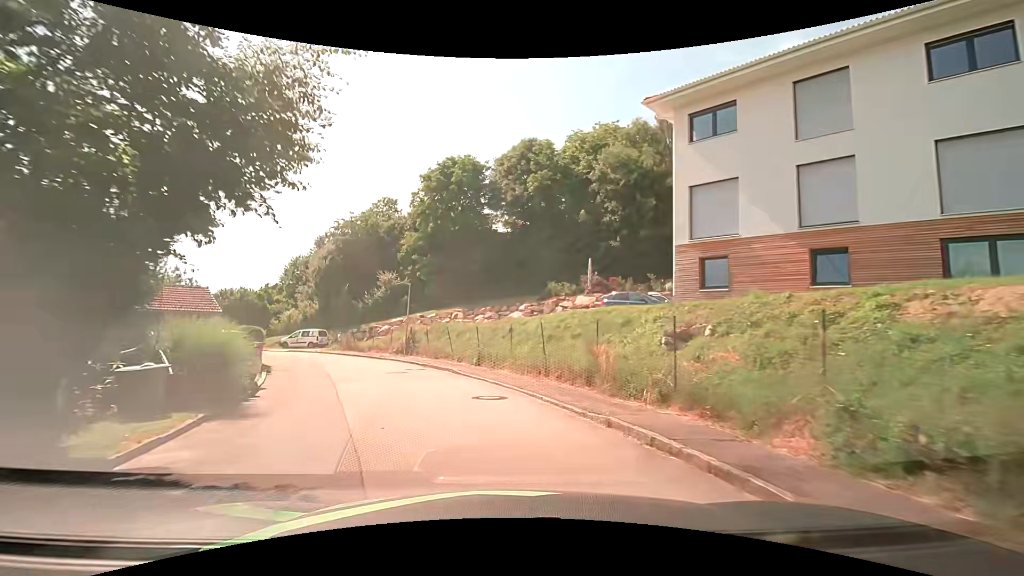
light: Day
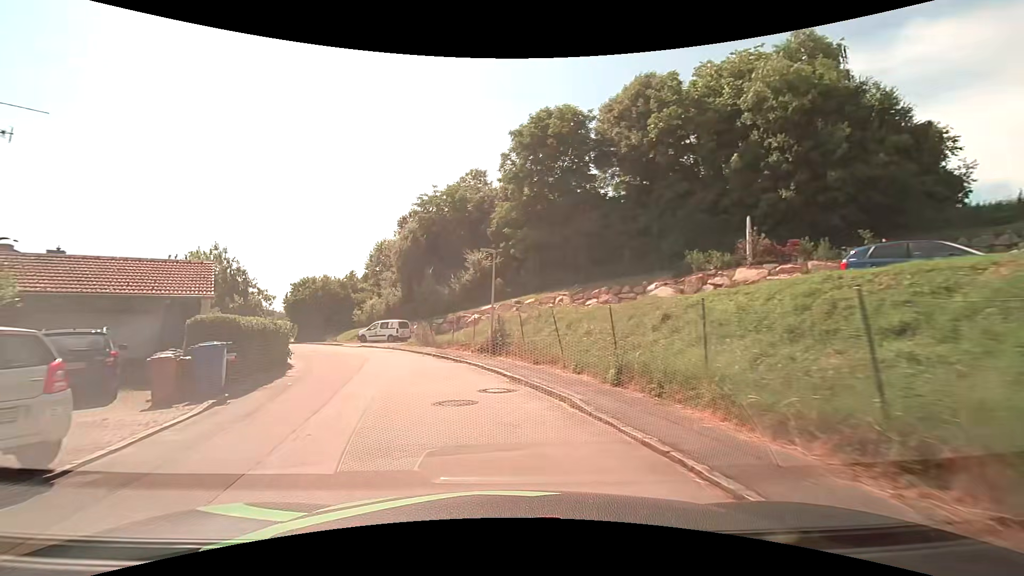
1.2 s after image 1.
(-0.8, +9.8) m; -12°
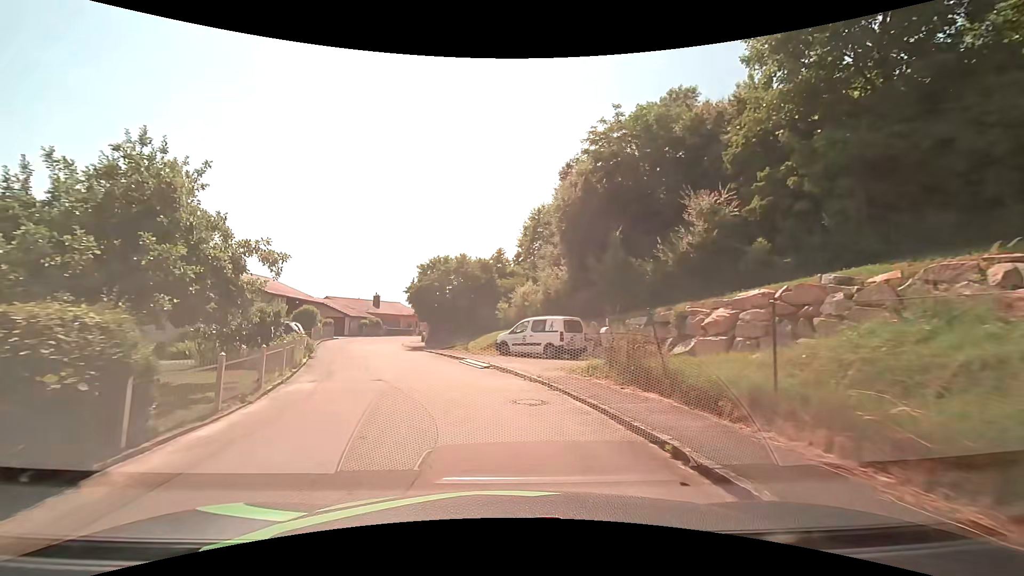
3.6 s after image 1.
(-3.1, +18.3) m; -19°
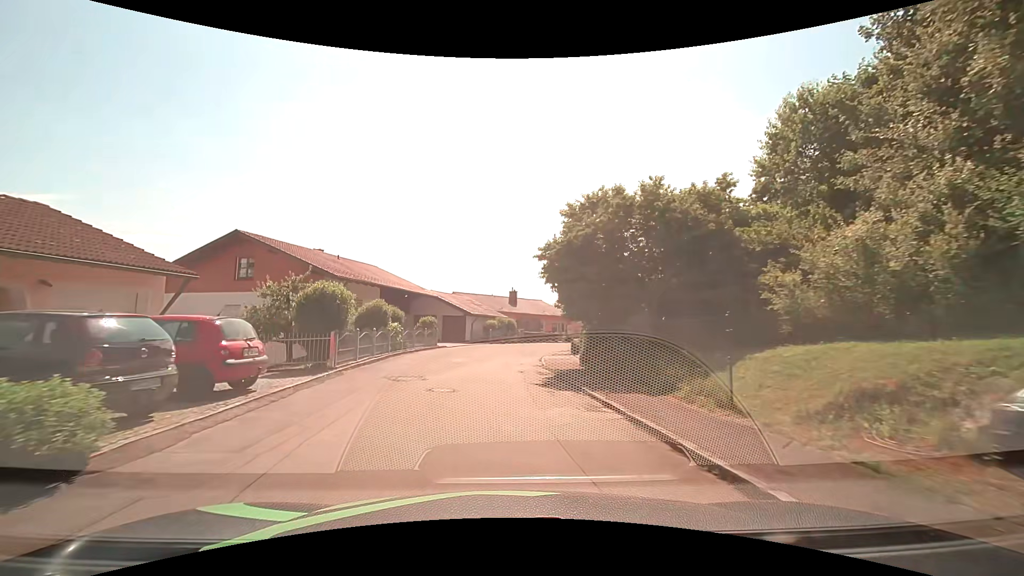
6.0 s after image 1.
(-2.7, +18.4) m; -16°
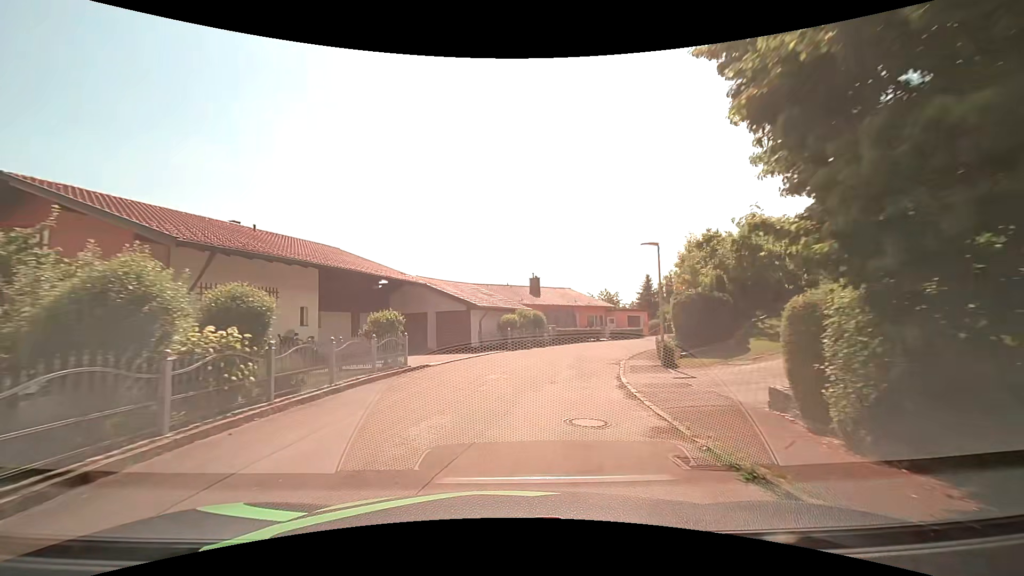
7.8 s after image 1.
(-0.5, +14.3) m; -2°
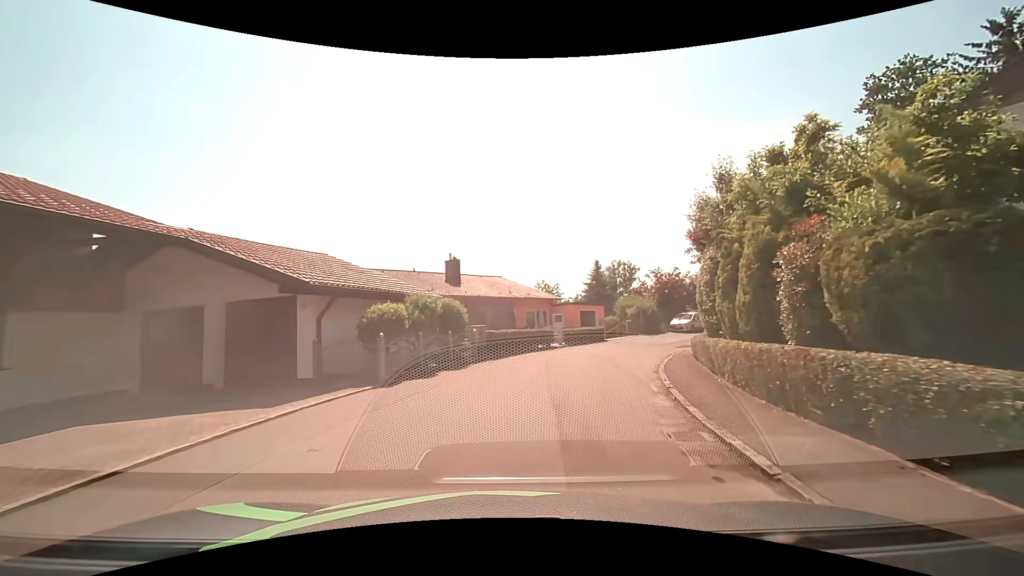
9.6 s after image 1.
(+1.0, +14.4) m; +9°
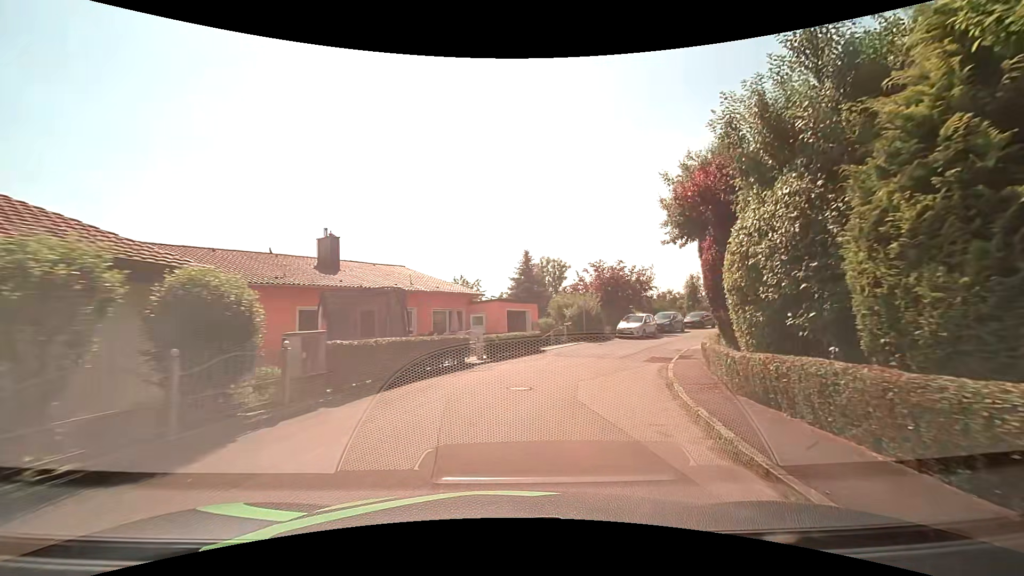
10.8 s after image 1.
(+0.7, +9.5) m; +9°
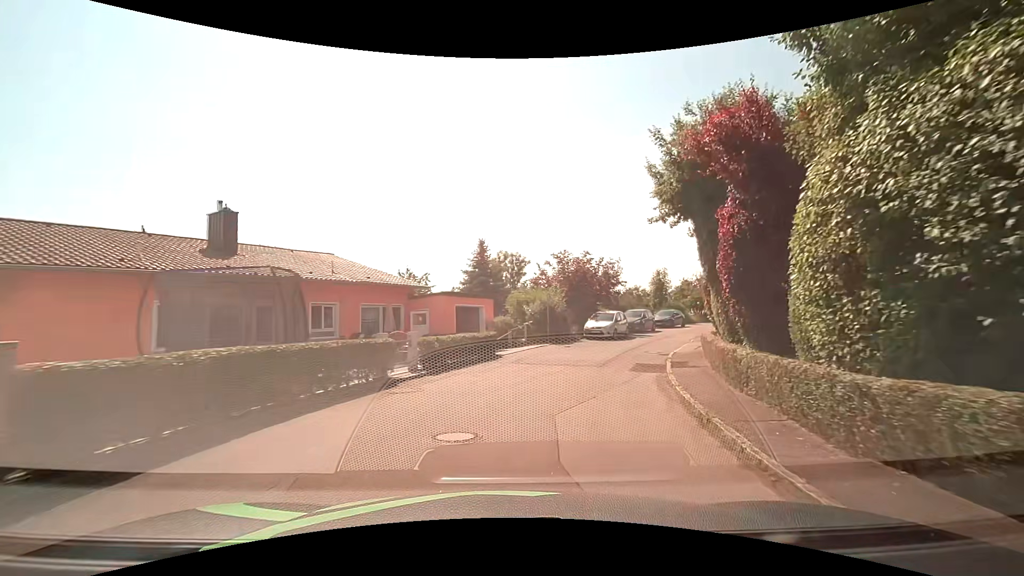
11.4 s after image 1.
(+0.2, +4.8) m; +5°
(+1, +10) (+4, +20) (+8, +29) (+13, +37) (+19, +45) (+25, +53) (+33, +59) (+41, +66) (+49, +71) (+58, +76) m
